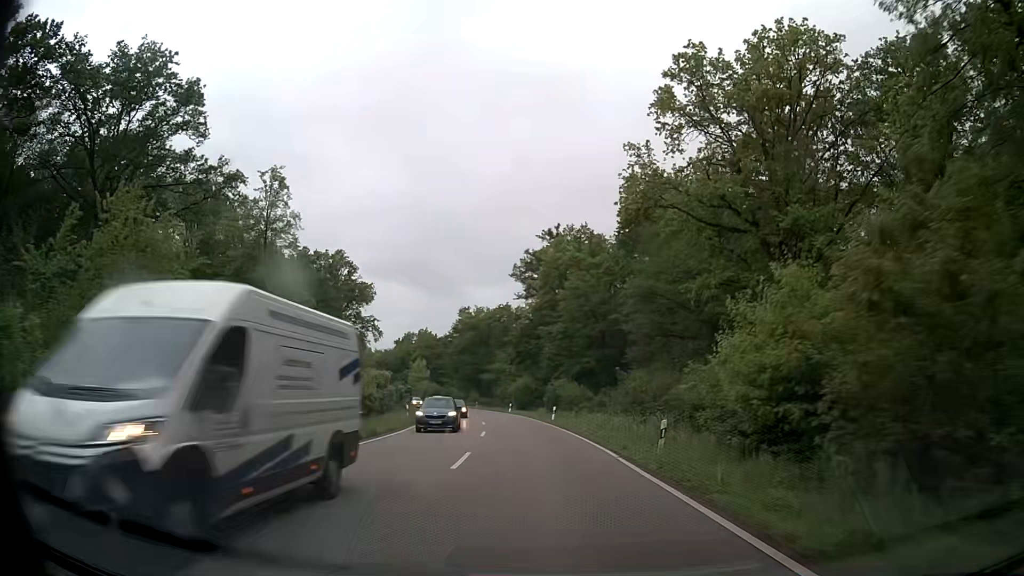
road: secondary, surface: asphalt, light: Day
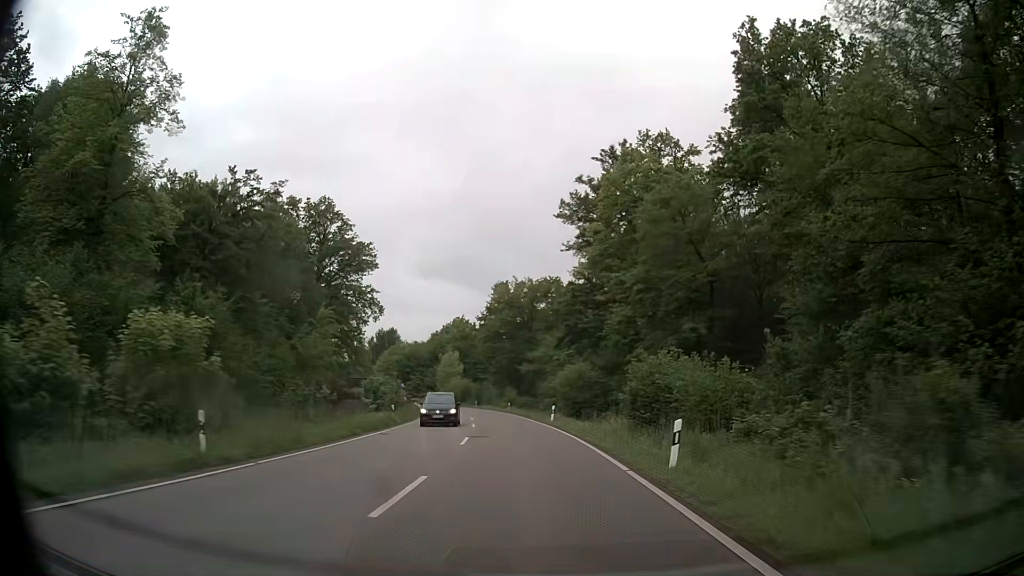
(-1.2, +29.9) m; -5°
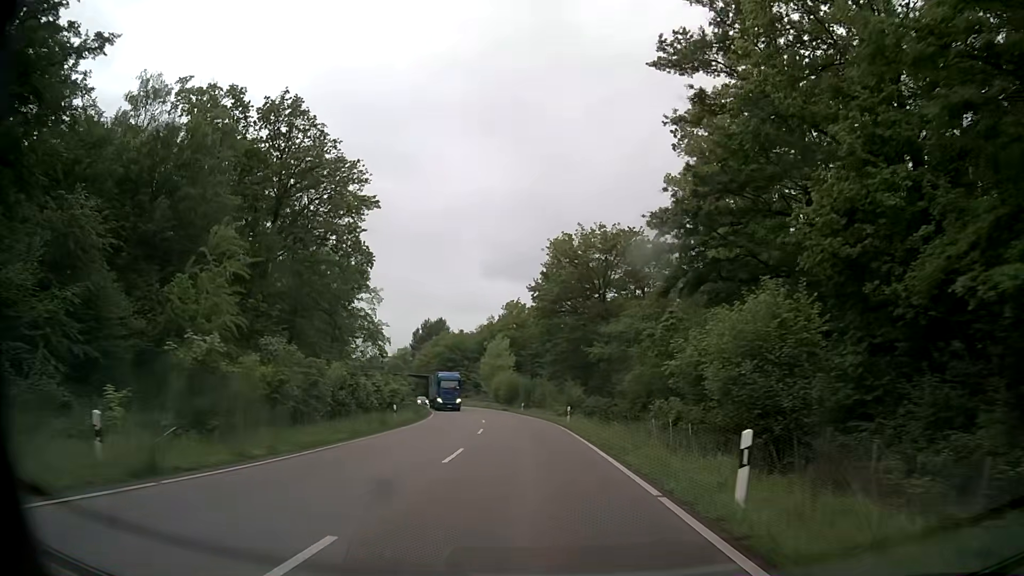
(-1.5, +30.0) m; -6°
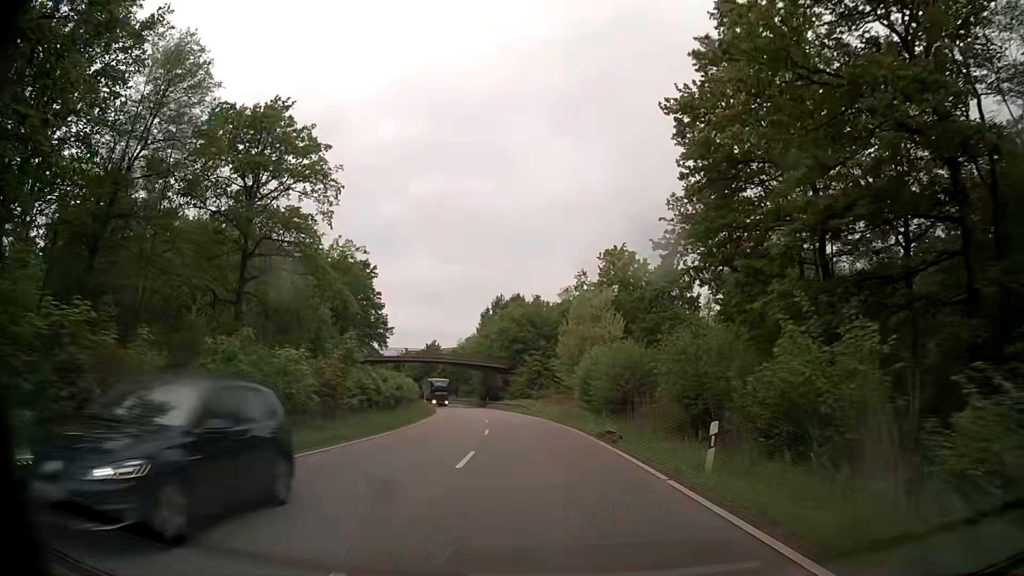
(-3.8, +49.6) m; -8°
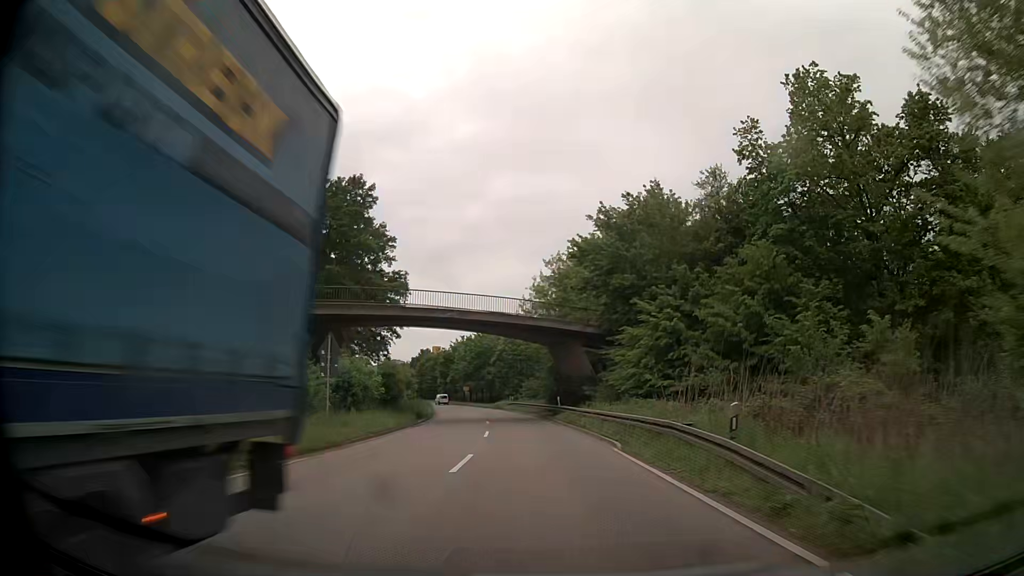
(-3.8, +48.8) m; -8°
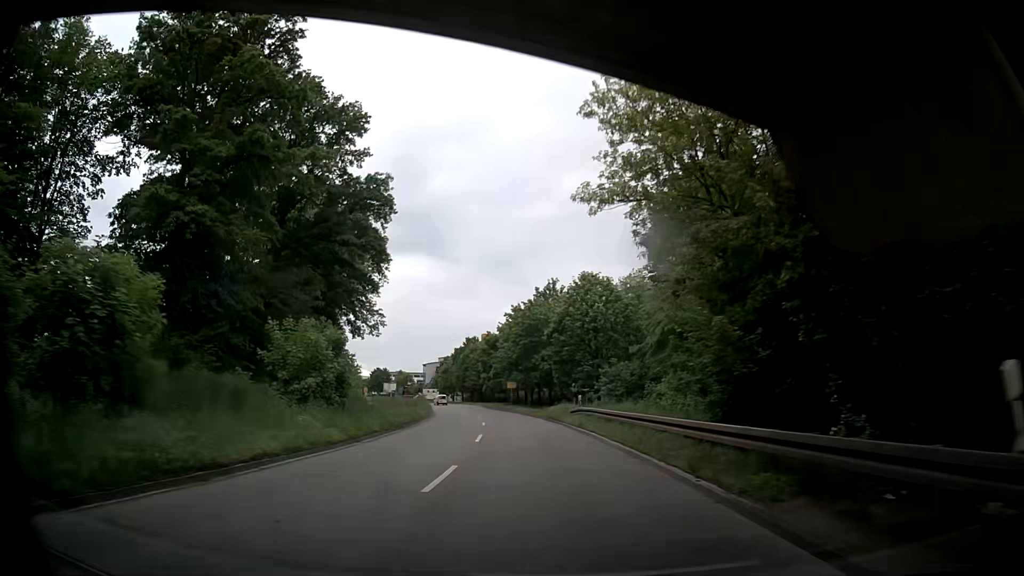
(-1.9, +38.7) m; -6°
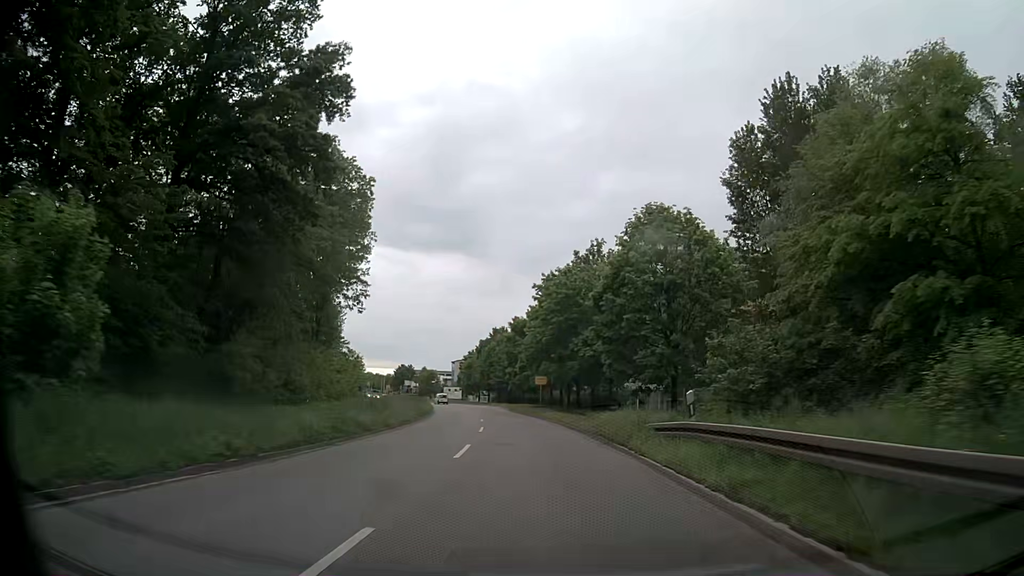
(-0.4, +19.1) m; -4°
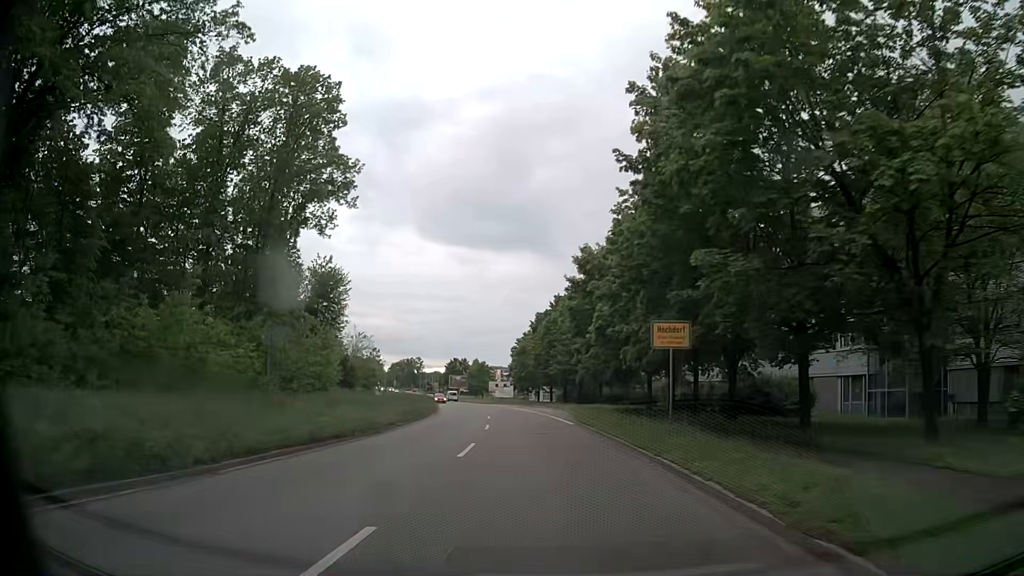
(-1.4, +36.1) m; -6°
